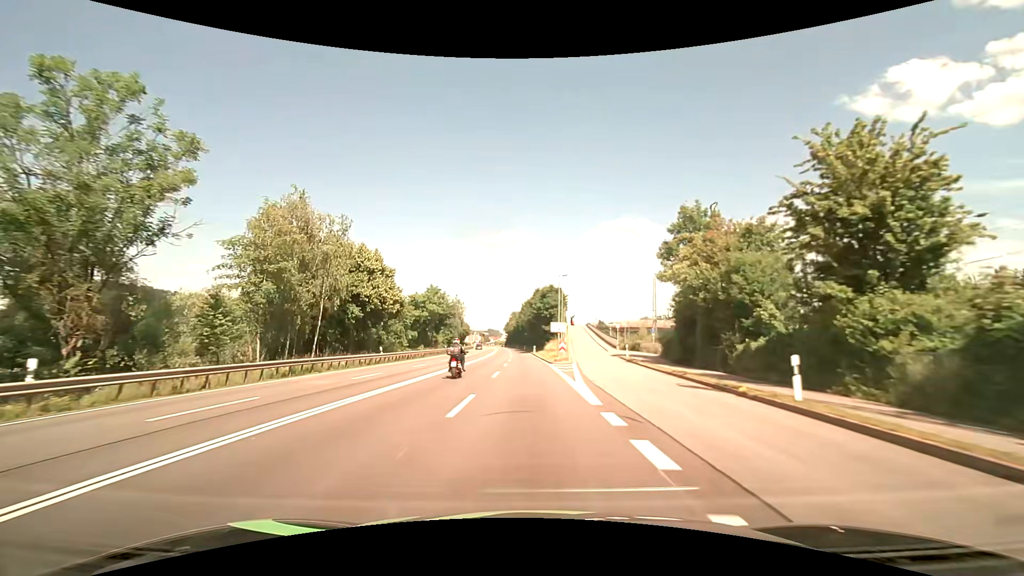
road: primary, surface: asphalt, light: Day
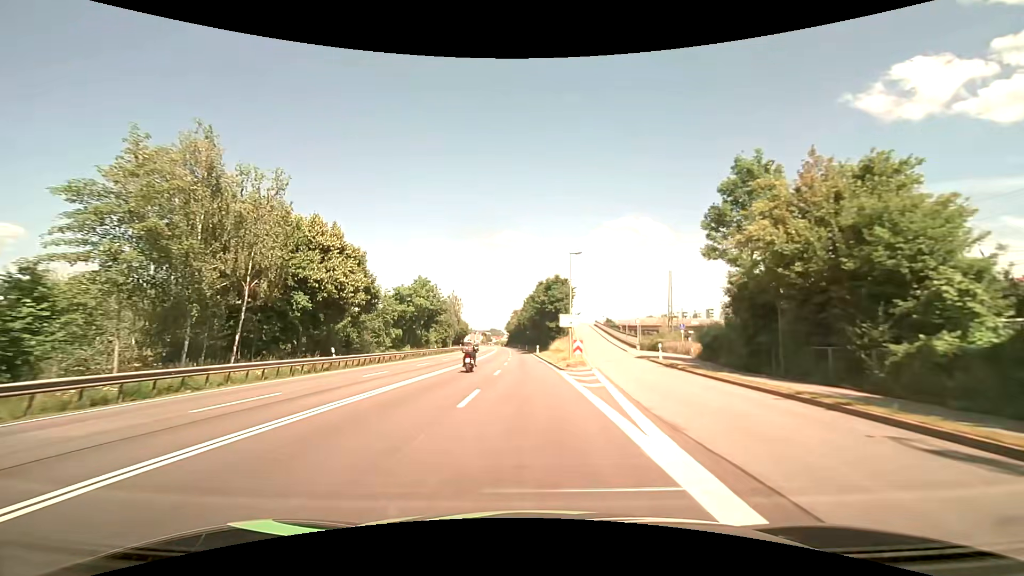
(0.0, +10.8) m; 0°
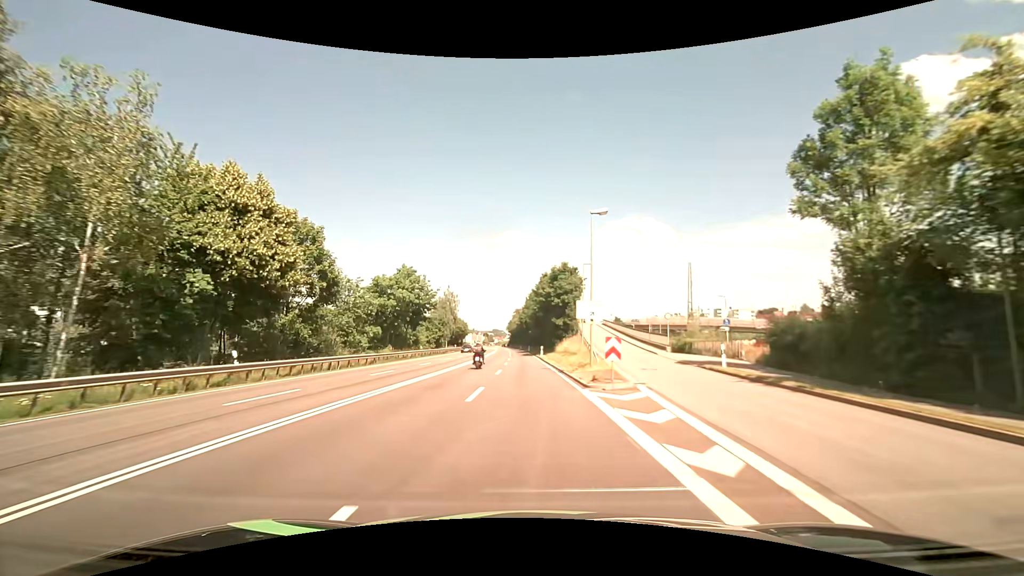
(-0.1, +10.8) m; 0°
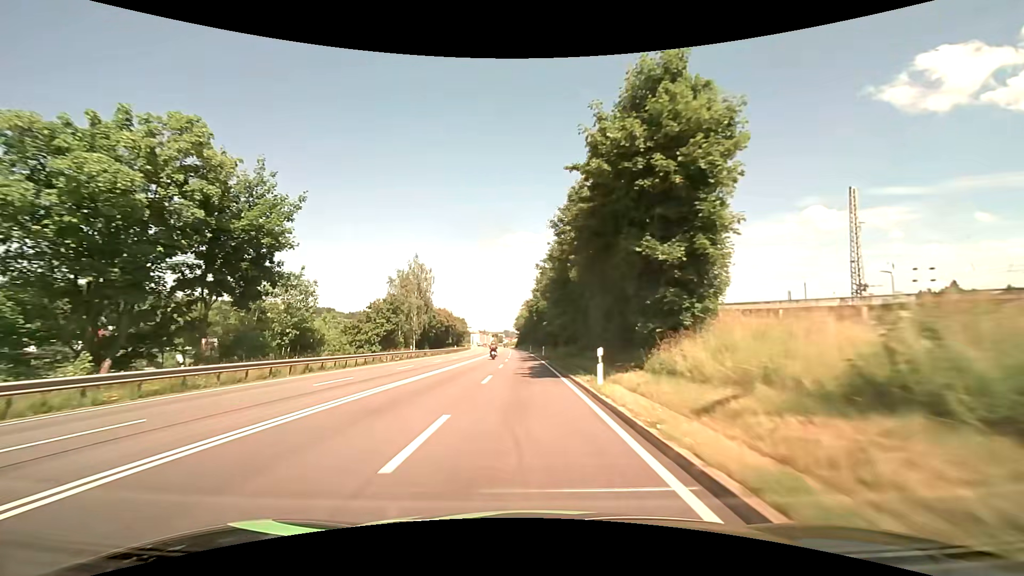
(-0.5, +43.0) m; -1°
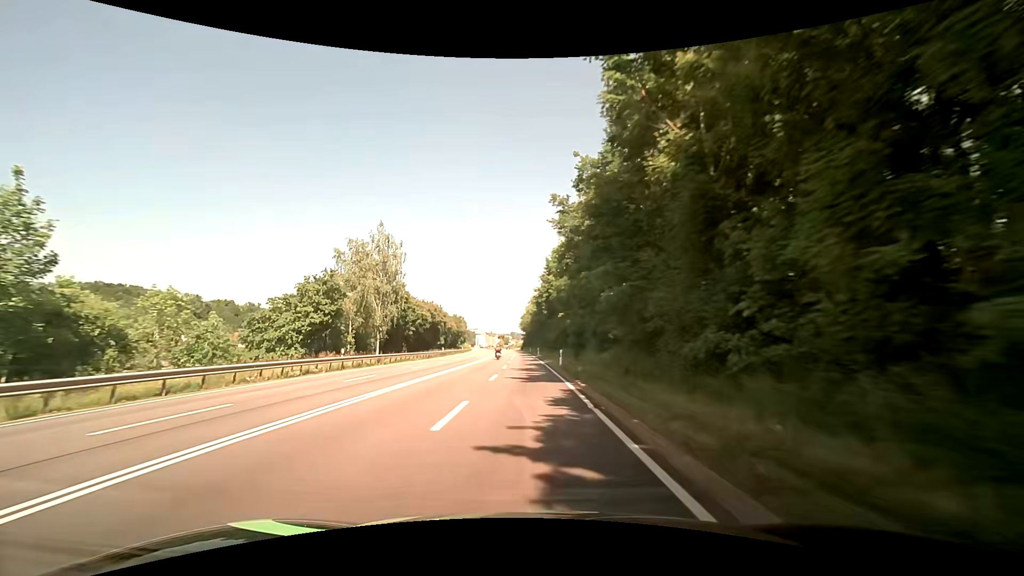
(-0.2, +21.4) m; -1°
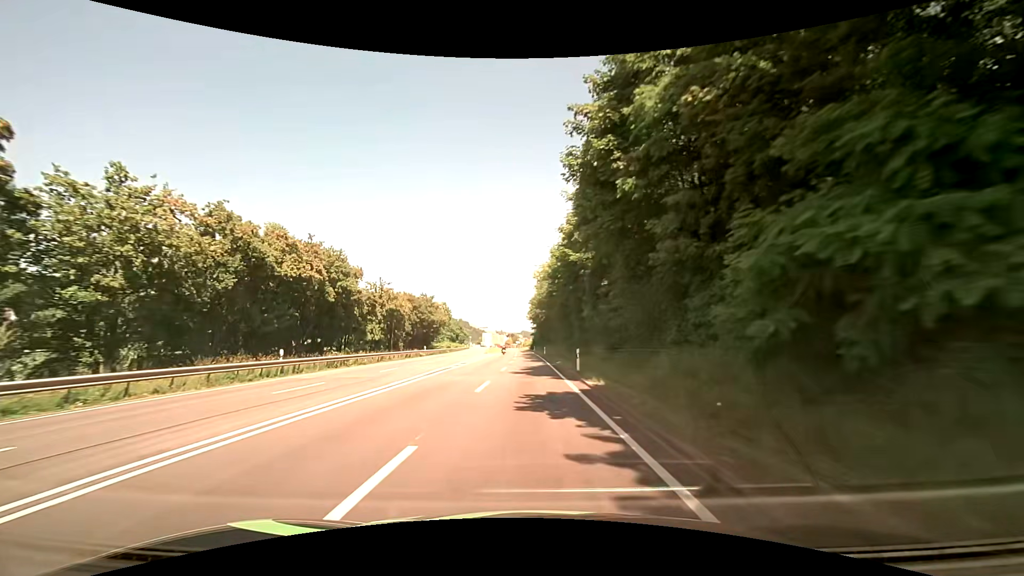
(-0.7, +53.7) m; -1°
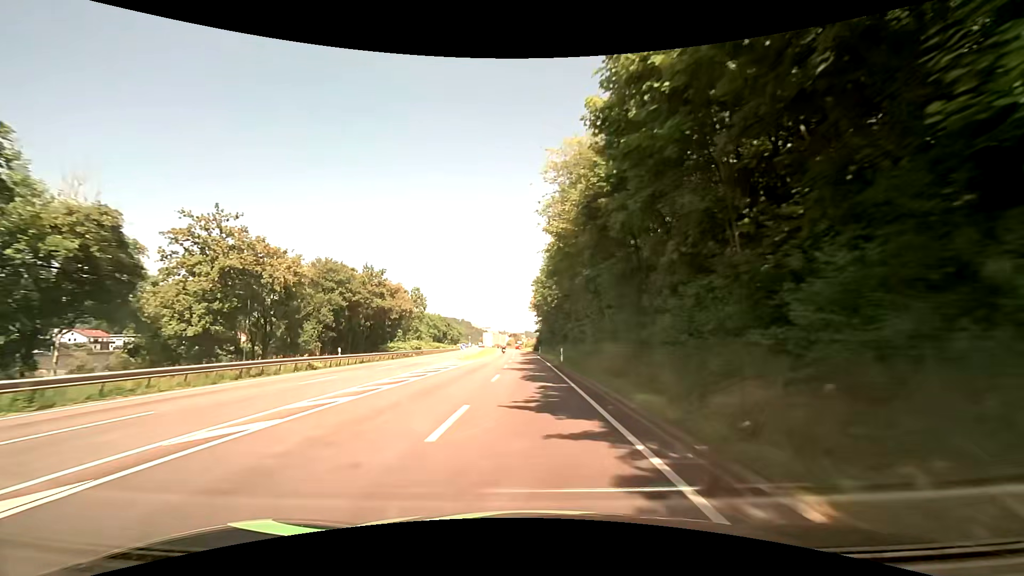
(-0.3, +32.2) m; -1°
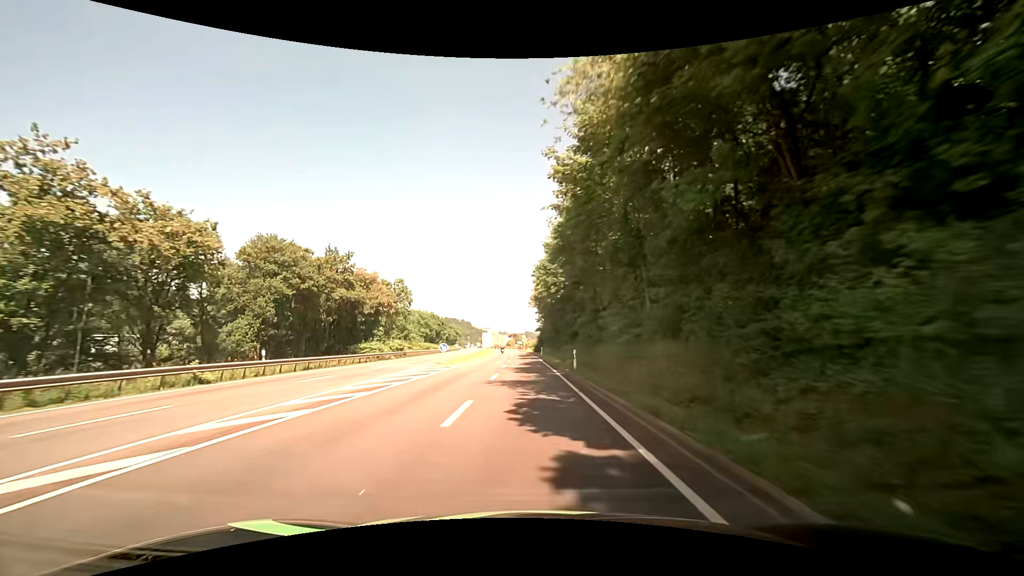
(+0.1, +10.7) m; +1°
(0, +10) (0, +20) (0, +30) (0, +40) (-1, +50) (-1, +60) (-2, +70) (-2, +80) (-2, +90) (-3, +100) m
